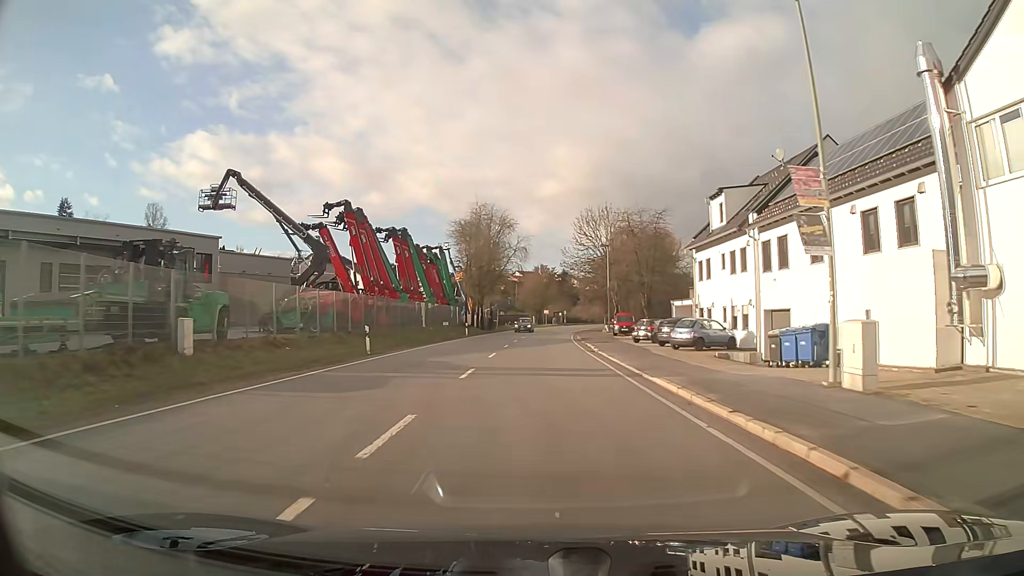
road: primary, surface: asphalt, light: Day
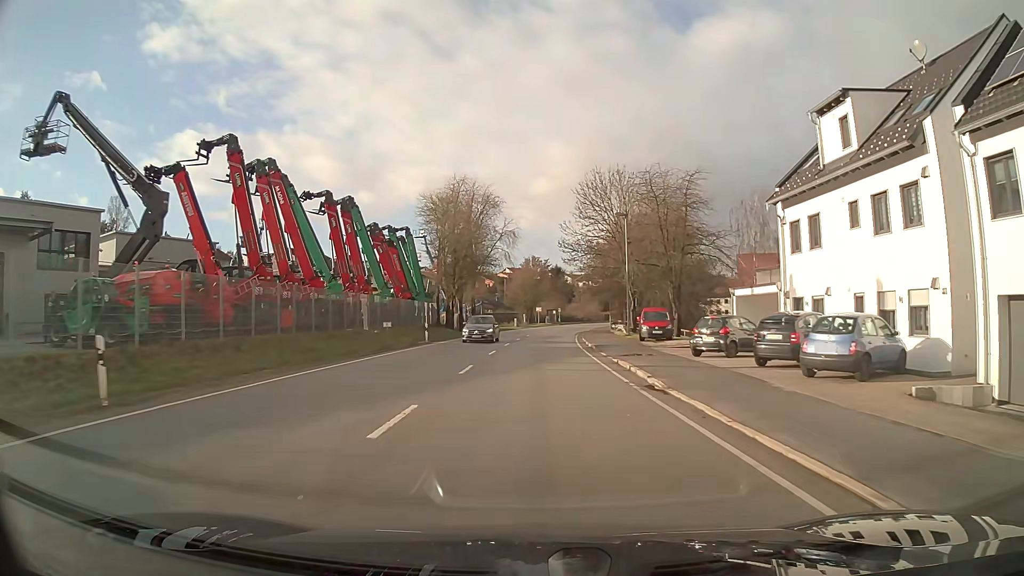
(+0.1, +17.0) m; +1°
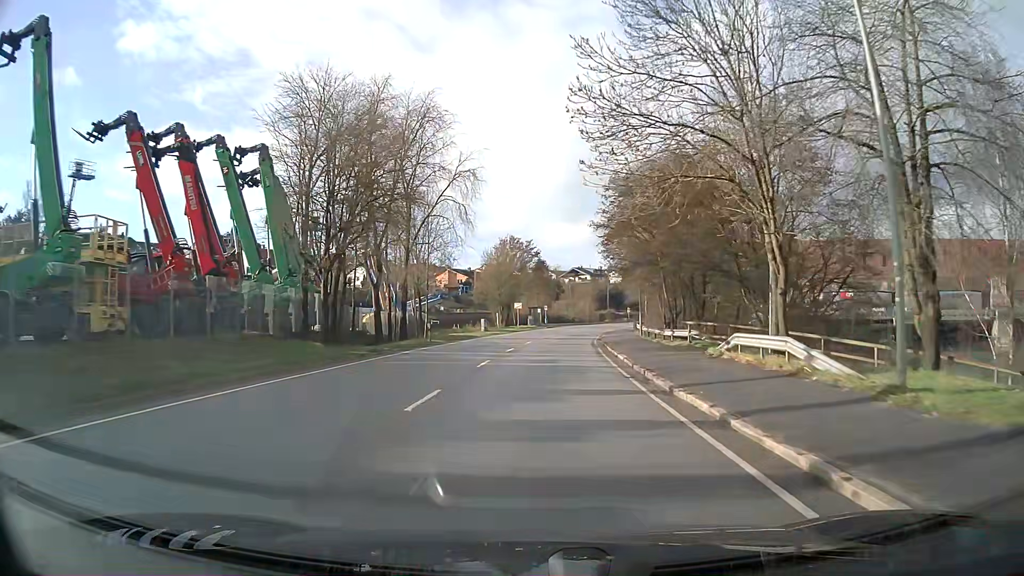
(+0.5, +34.0) m; +2°
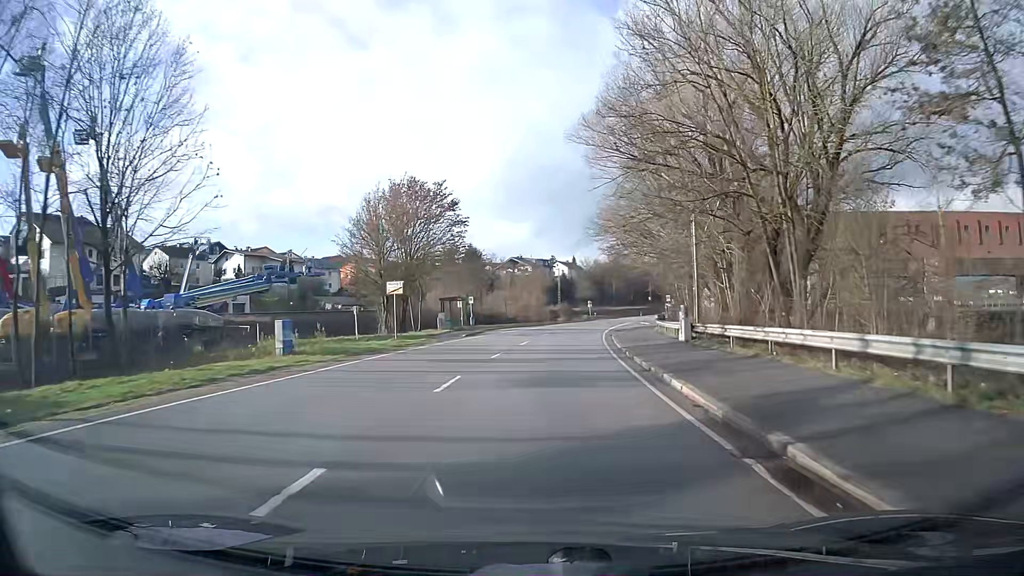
(+1.8, +43.0) m; +6°
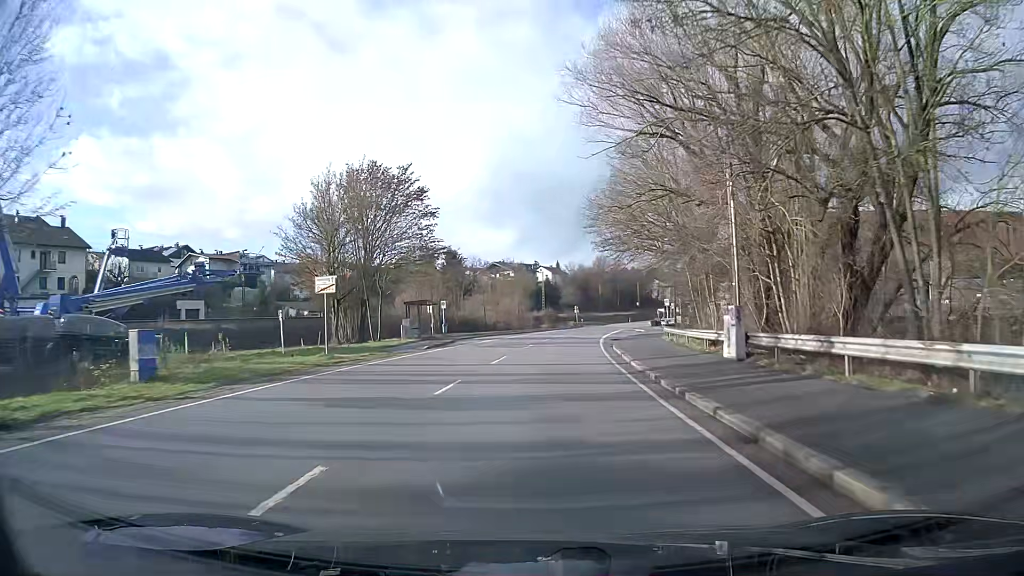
(+0.1, +8.8) m; +1°
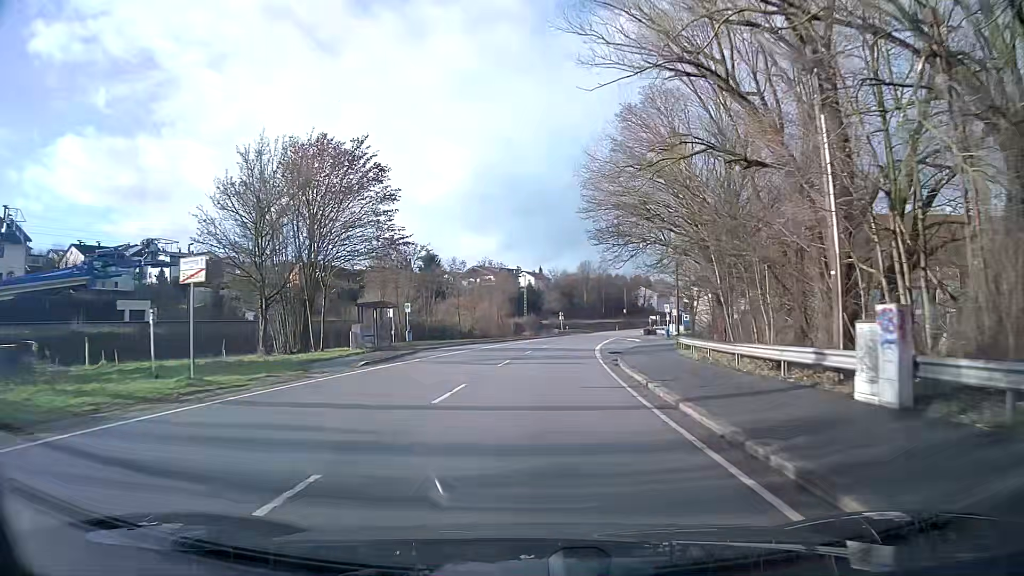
(+0.1, +9.2) m; +1°
